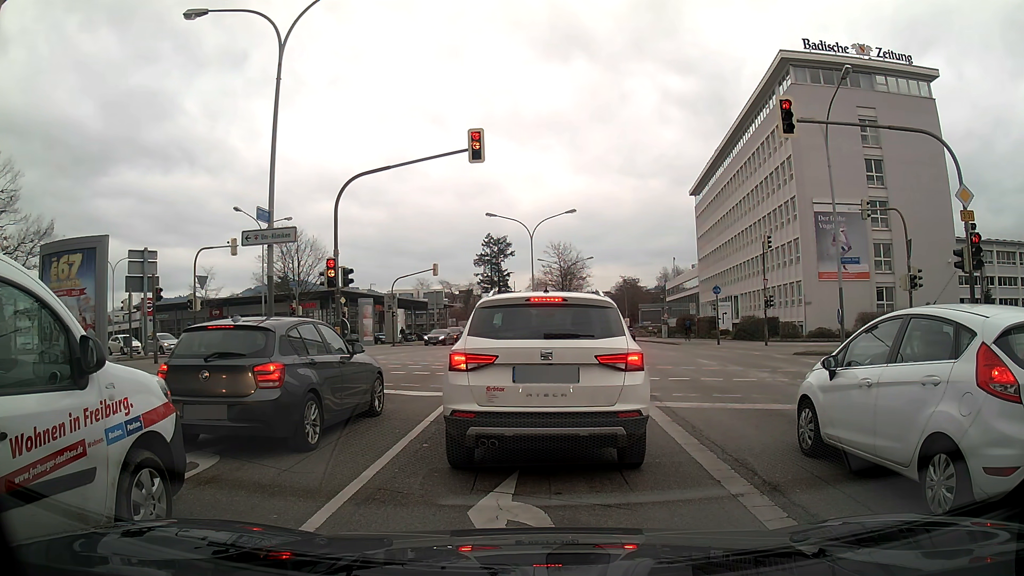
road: primary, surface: asphalt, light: Day
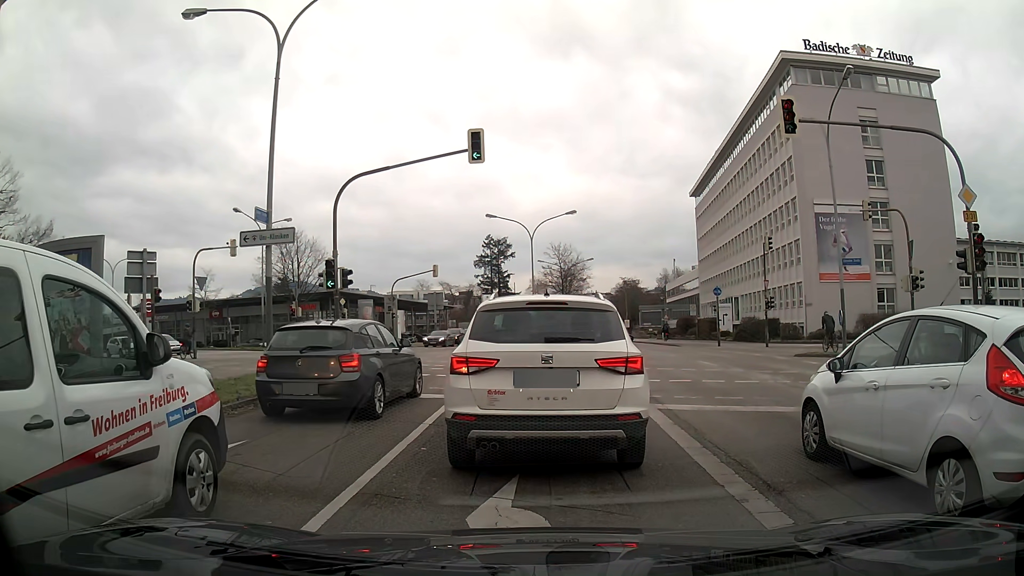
(0.0, +0.1) m; 0°
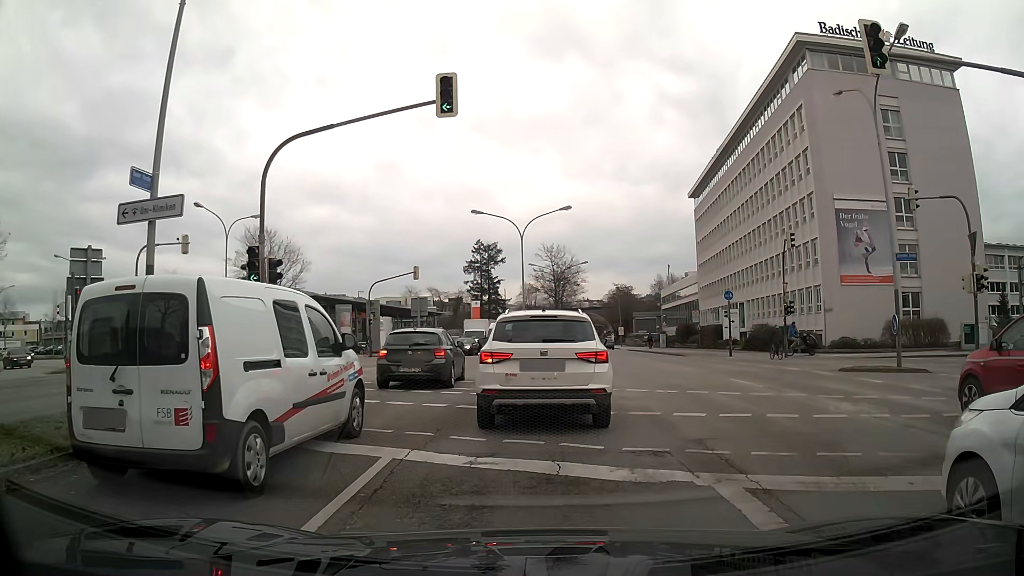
(0.0, +5.2) m; +1°
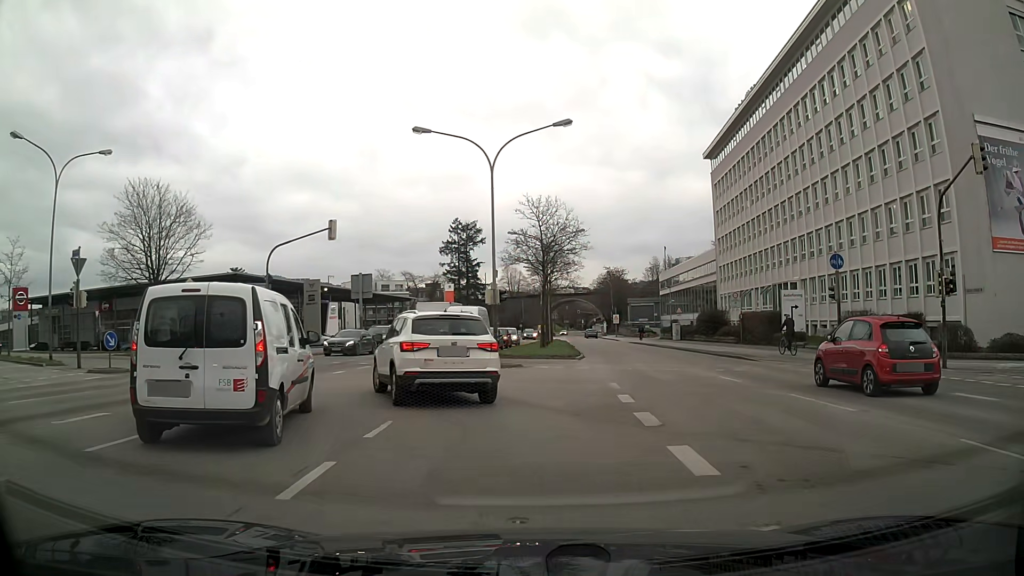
(+0.4, +17.5) m; +1°
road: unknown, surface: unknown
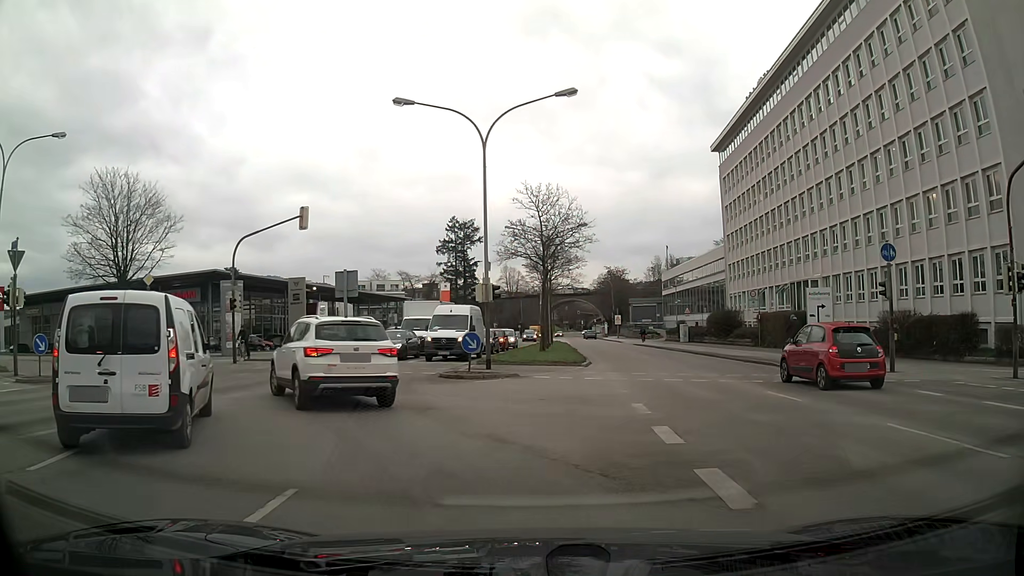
(0.0, +4.0) m; +1°
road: primary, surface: asphalt
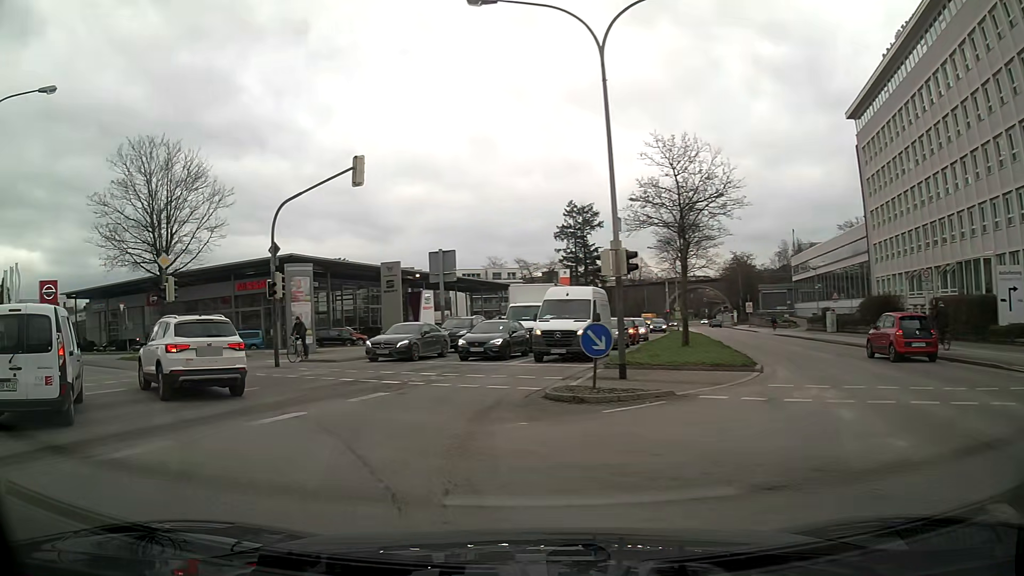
(-0.5, +7.8) m; -10°
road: secondary
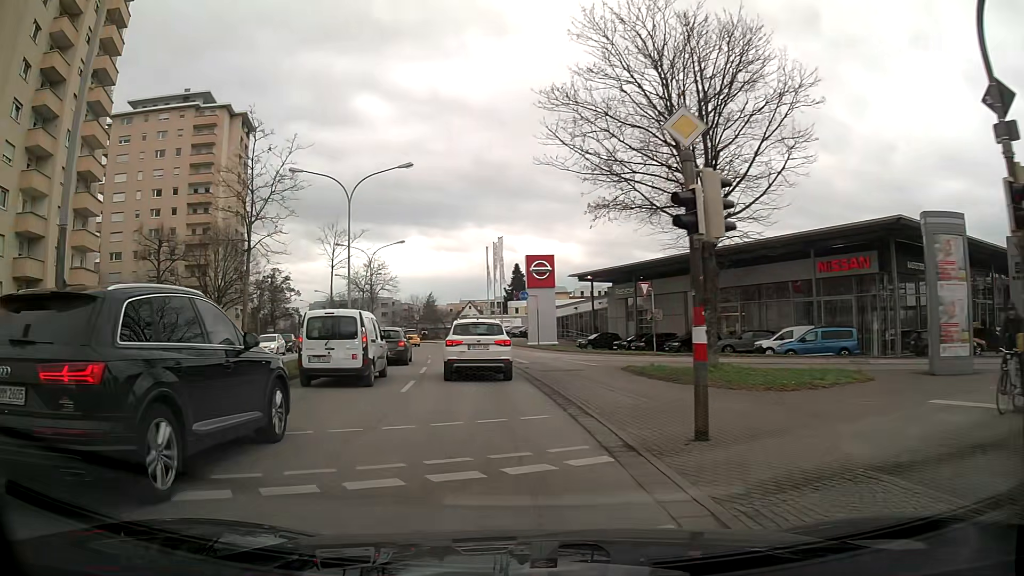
(-7.1, +14.3) m; -48°
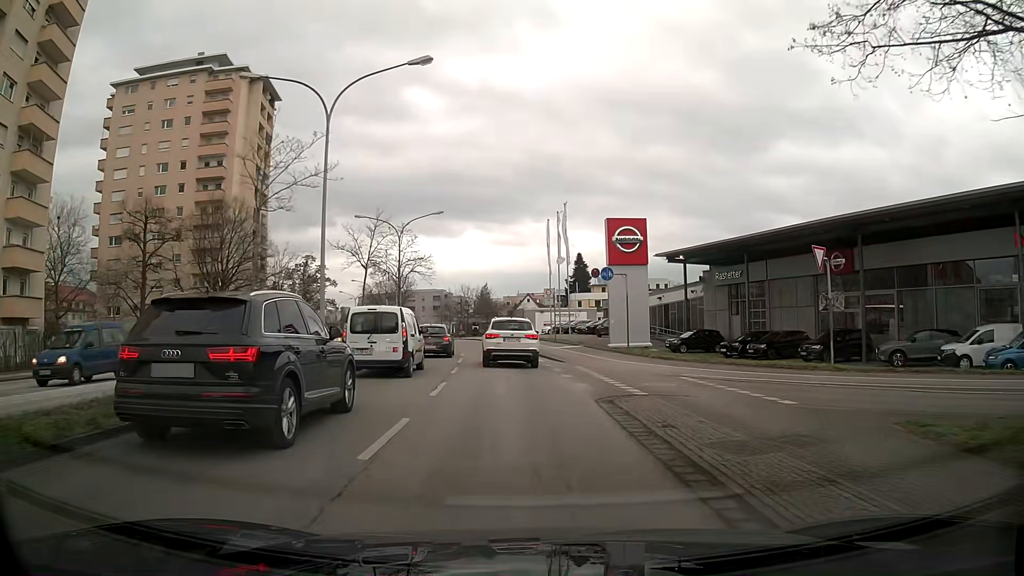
(-1.0, +14.3) m; -5°
